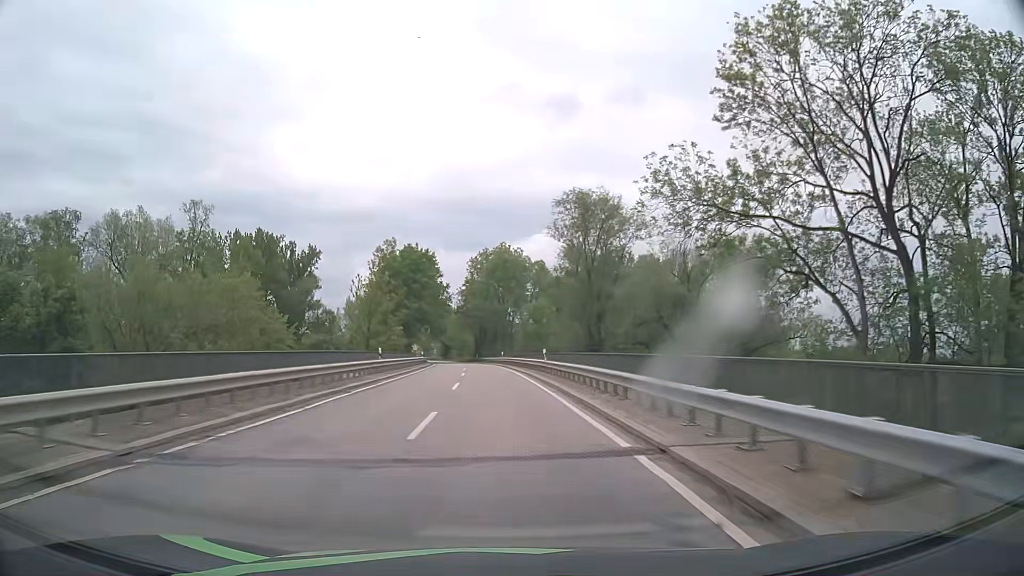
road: tertiary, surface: asphalt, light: Day
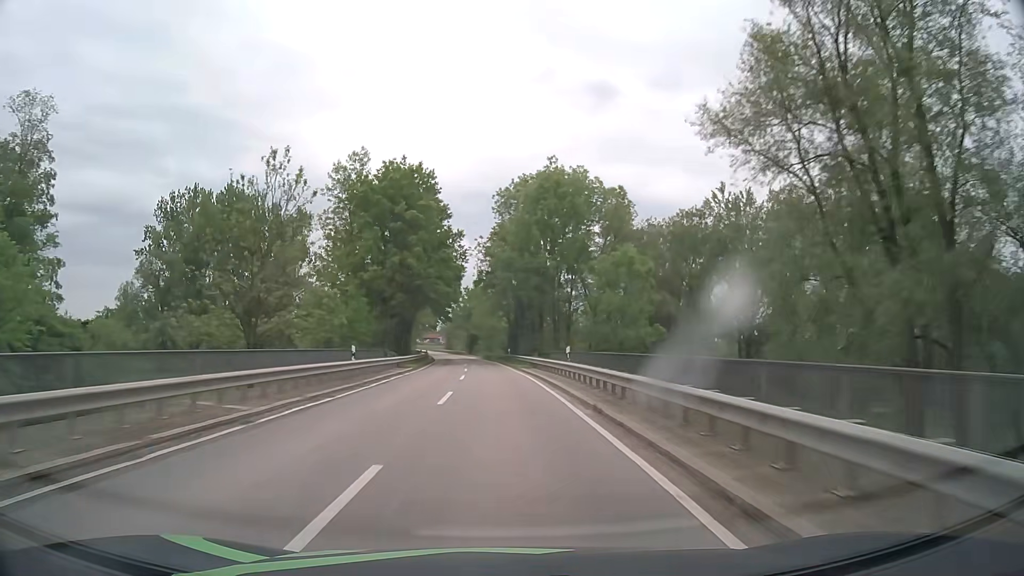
(-1.1, +42.5) m; -3°
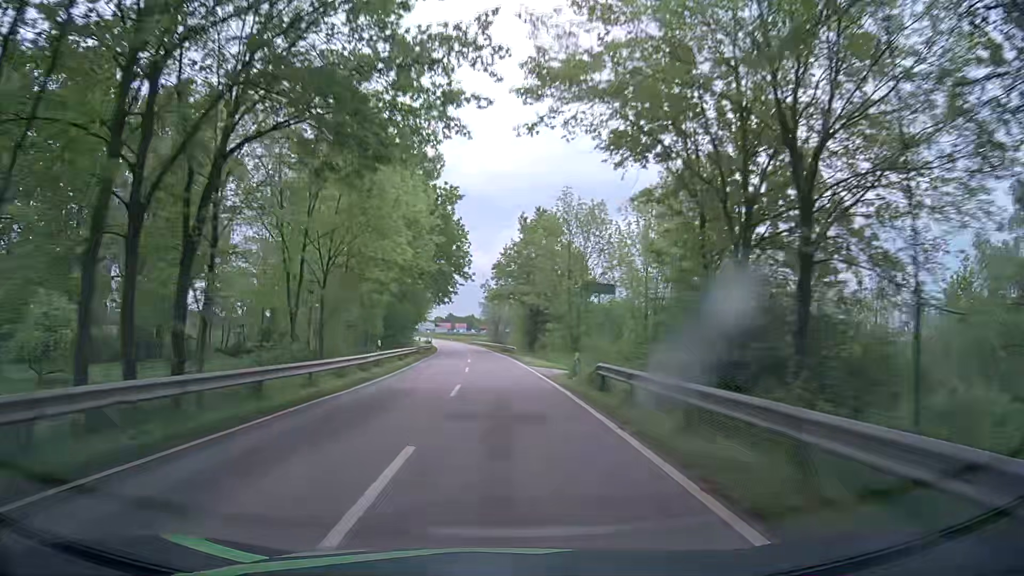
(-3.5, +71.2) m; -5°
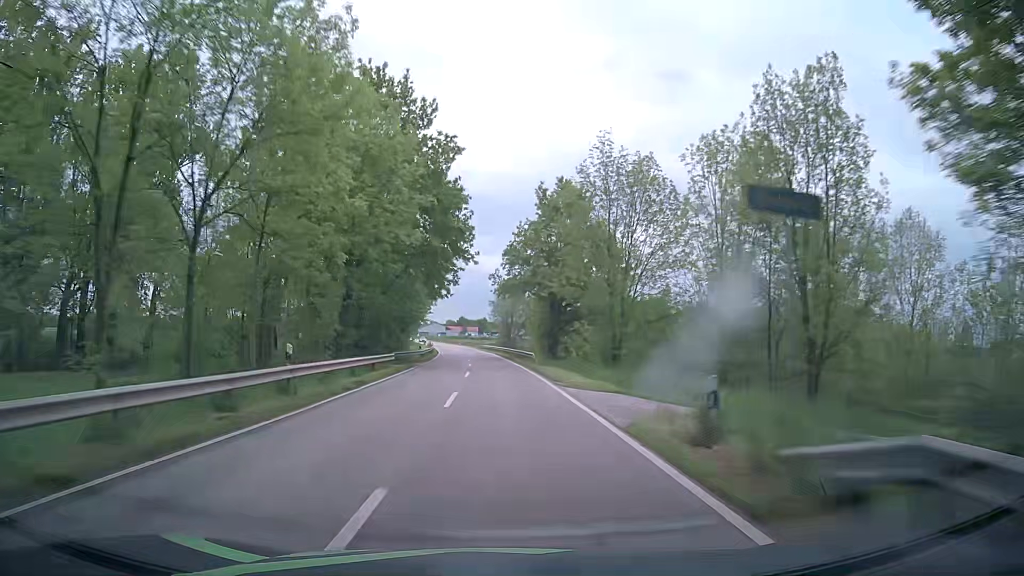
(-0.2, +14.3) m; -1°
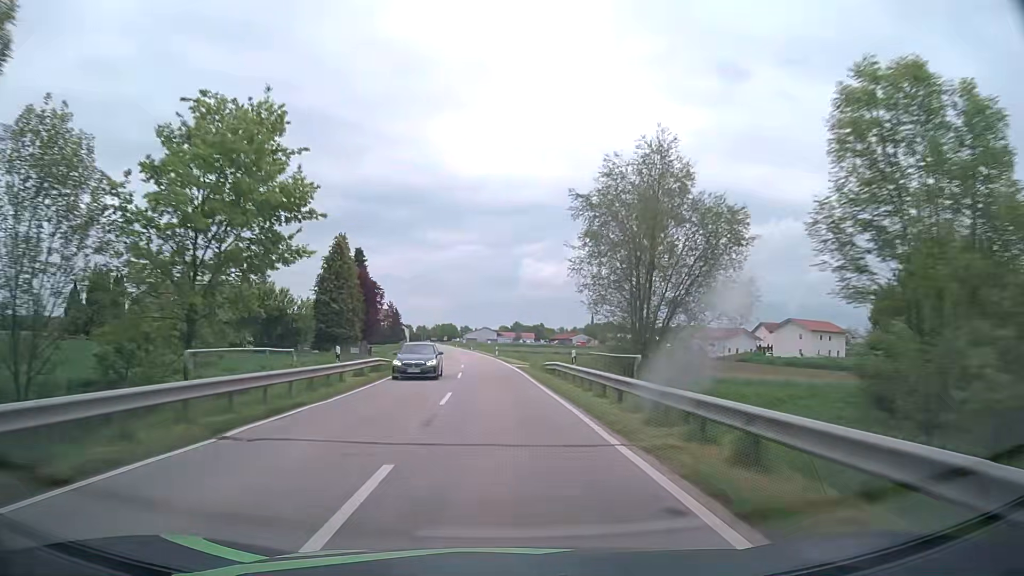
(-3.0, +71.1) m; -5°
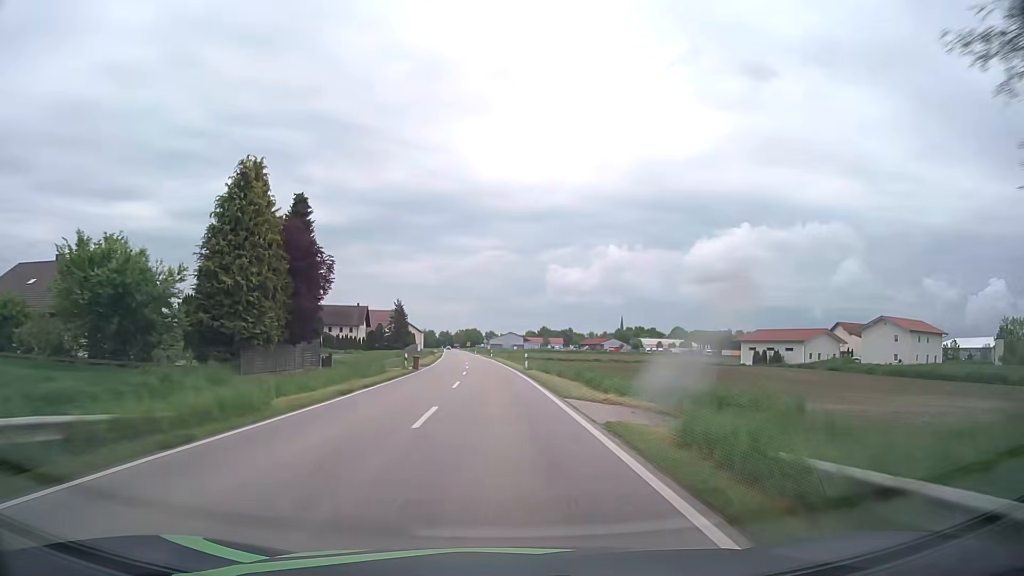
(-0.6, +28.4) m; -2°
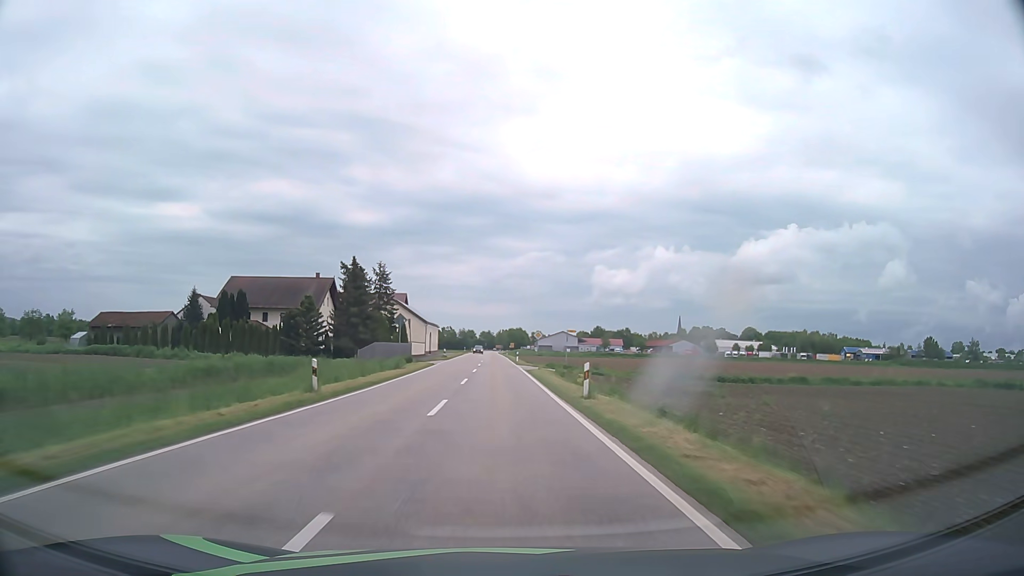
(-2.6, +70.8) m; -4°
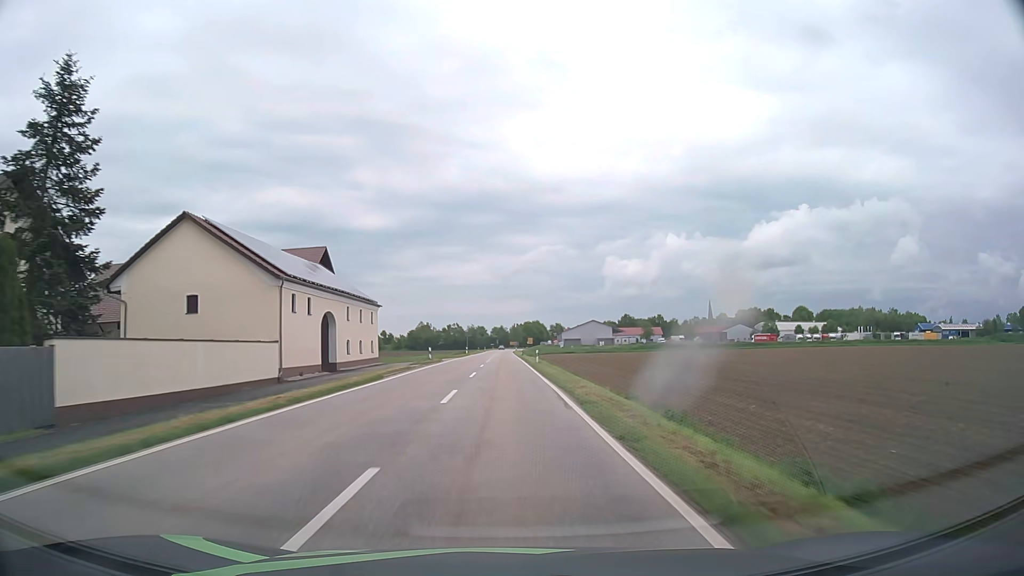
(-0.8, +70.8) m; -1°
(0, +10) (0, +20) (0, +30) (0, +40) (0, +50) (0, +60) (0, +70) (0, +80) (0, +90) (0, +100) m
